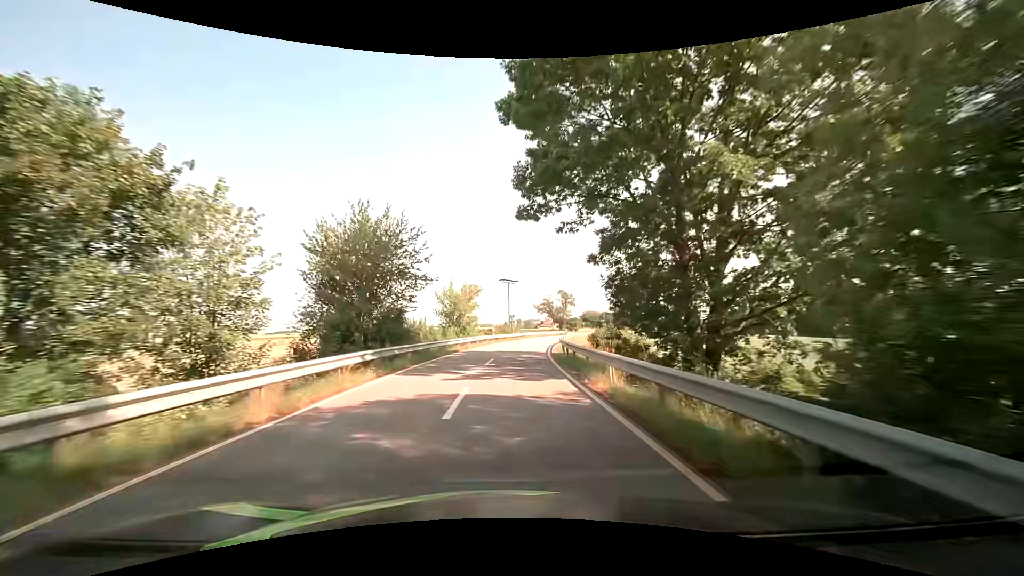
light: Day
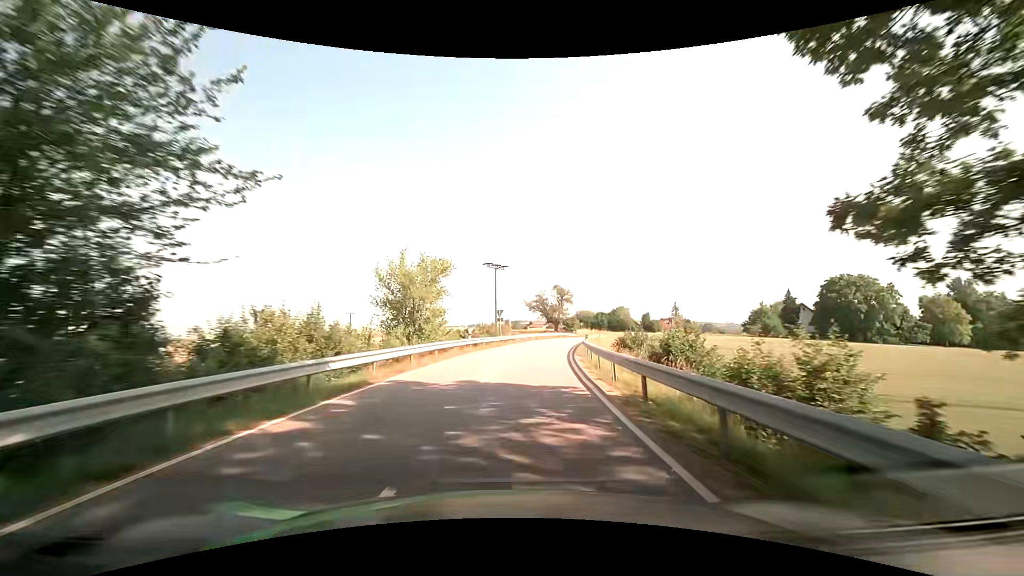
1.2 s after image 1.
(+0.1, +18.6) m; +1°
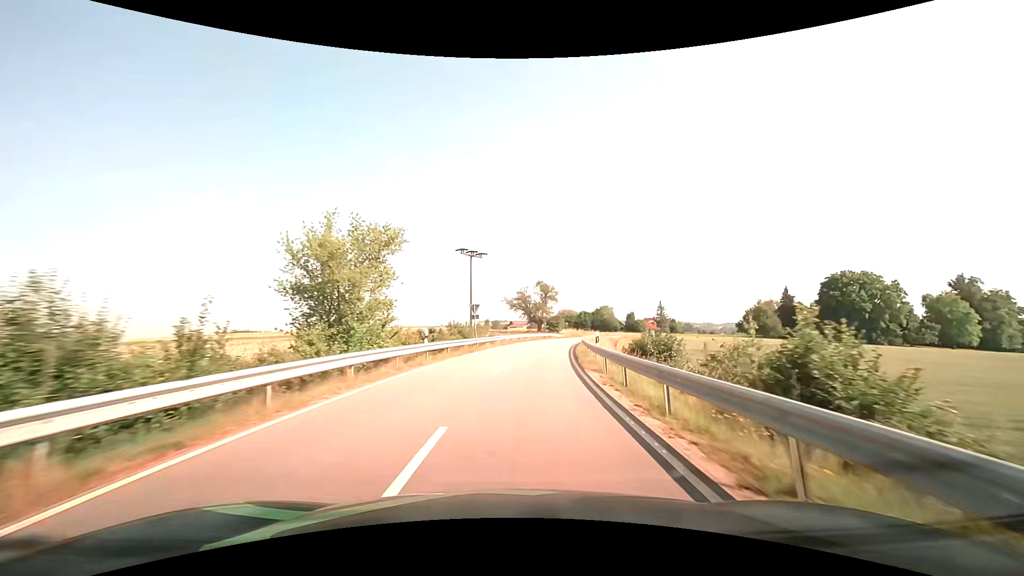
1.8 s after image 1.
(+0.2, +9.7) m; +2°
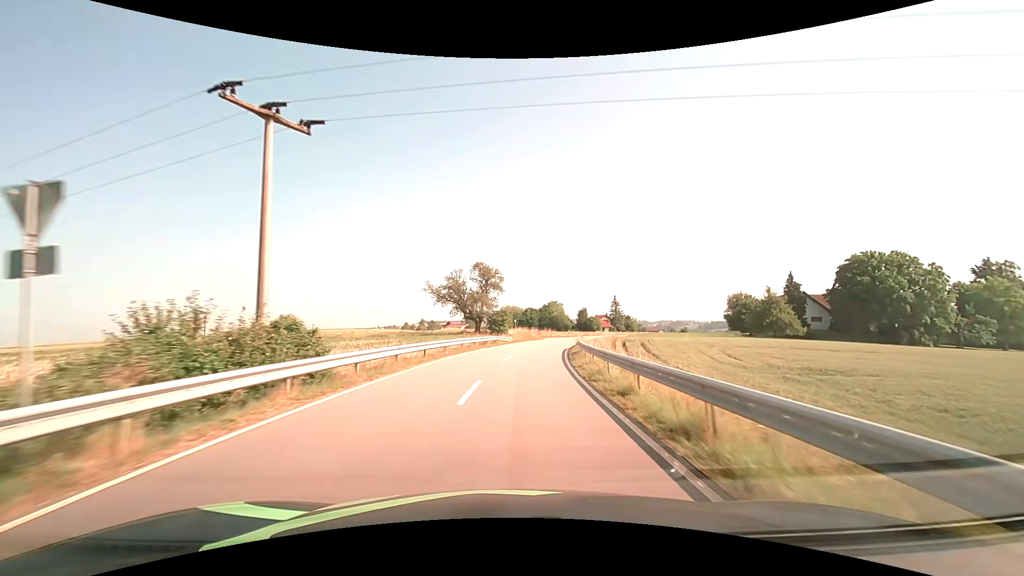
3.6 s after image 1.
(+2.1, +30.6) m; +7°
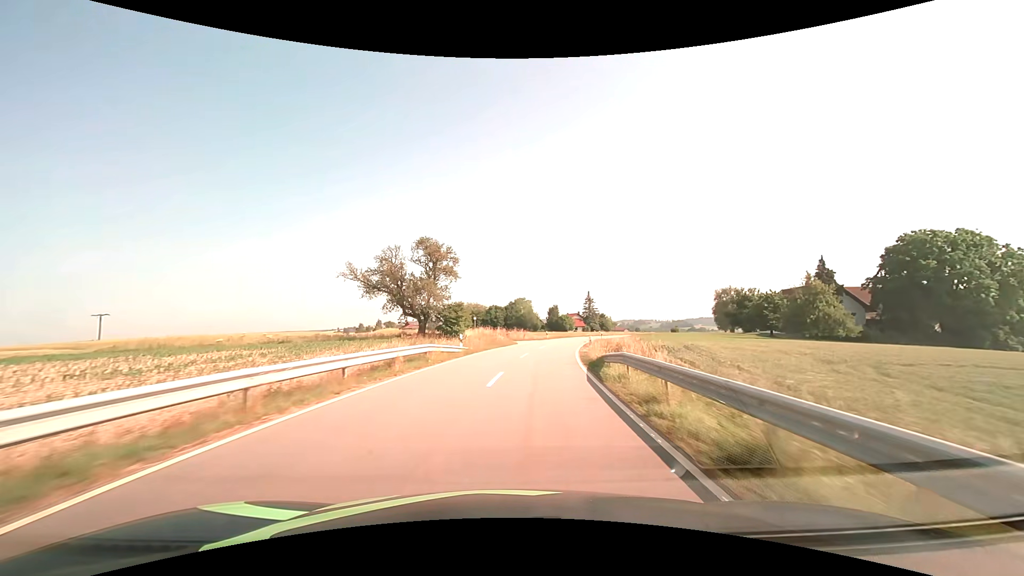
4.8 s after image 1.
(+0.8, +21.7) m; +4°
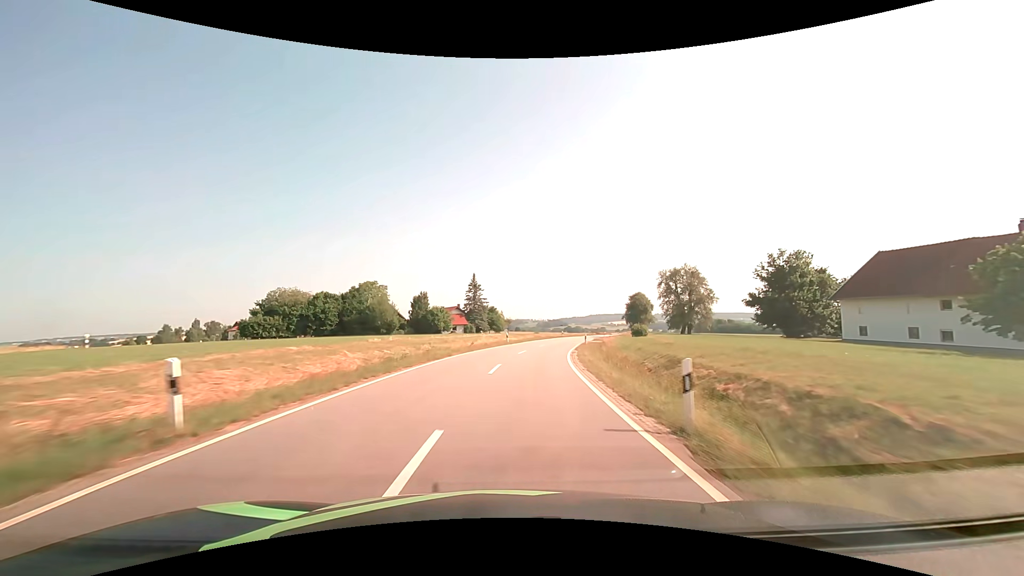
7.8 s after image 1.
(+7.4, +57.2) m; +14°
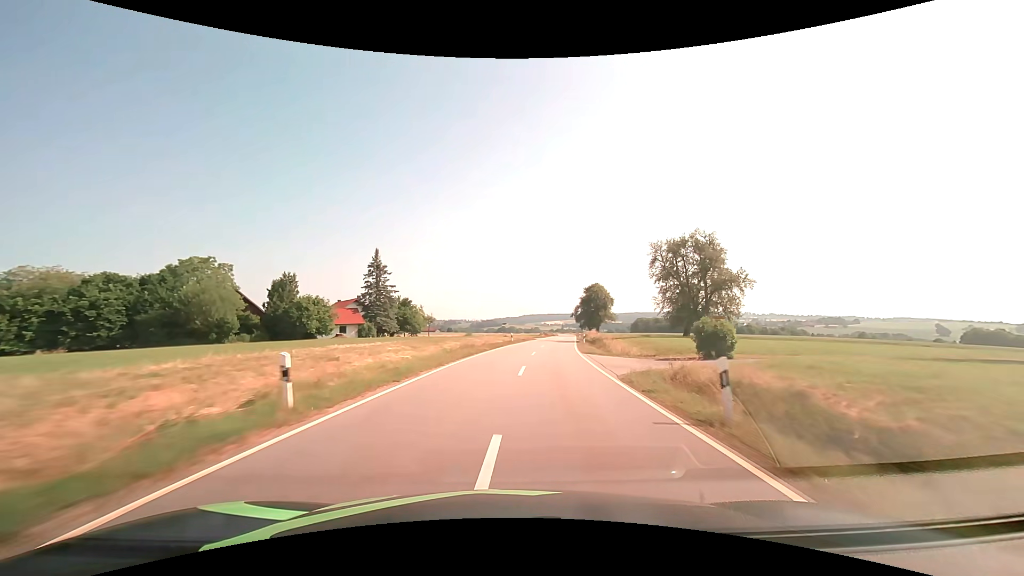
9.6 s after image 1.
(+2.4, +36.8) m; +7°
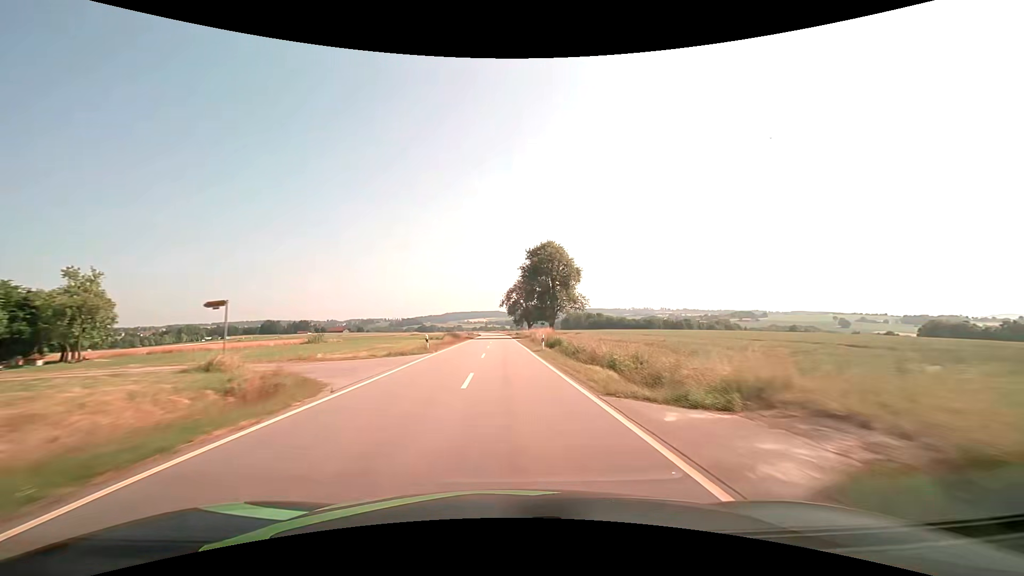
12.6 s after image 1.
(+7.1, +63.9) m; +9°
(0, +10) (0, +20) (0, +30) (0, +40) (0, +50) (-1, +60) (-1, +70) (-1, +80) (-1, +90) (-2, +100) m
